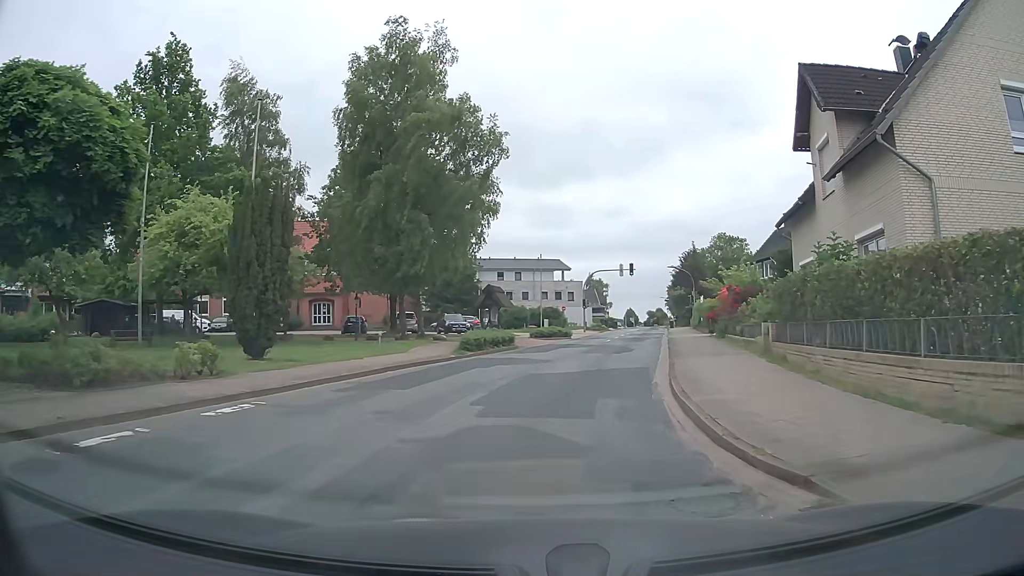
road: tertiary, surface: asphalt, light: Day
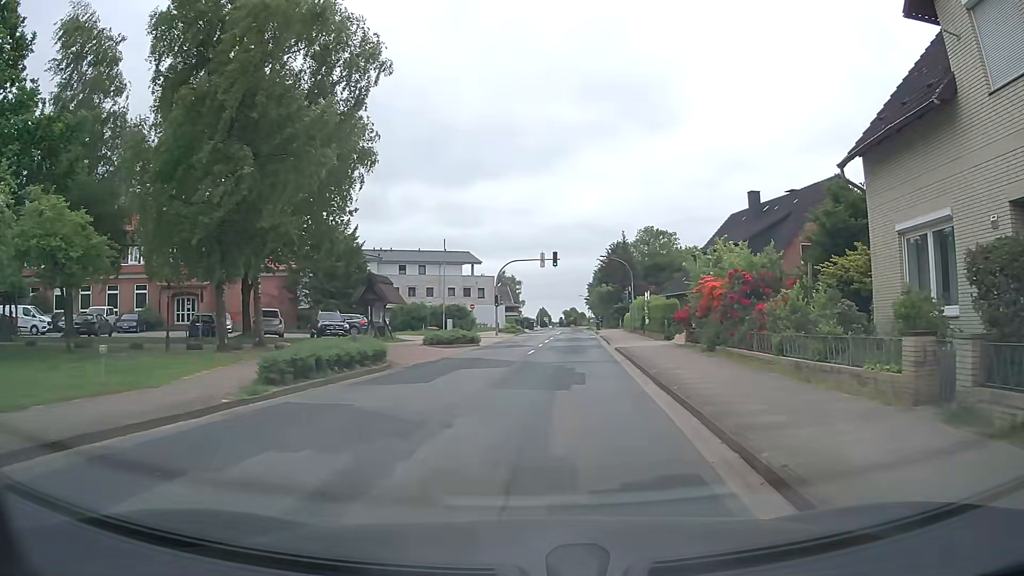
(+0.5, +11.8) m; +7°
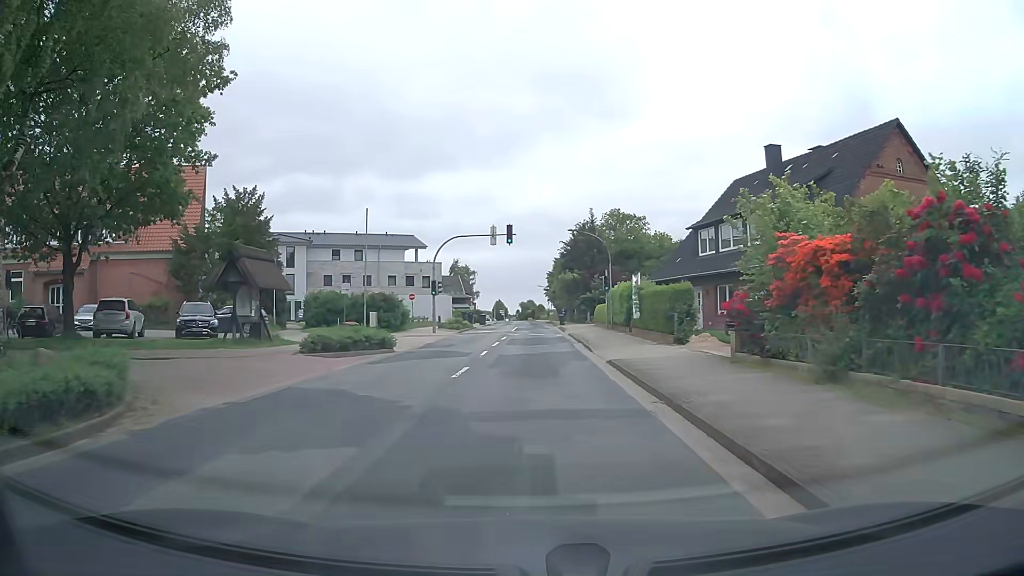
(+0.7, +12.1) m; +4°
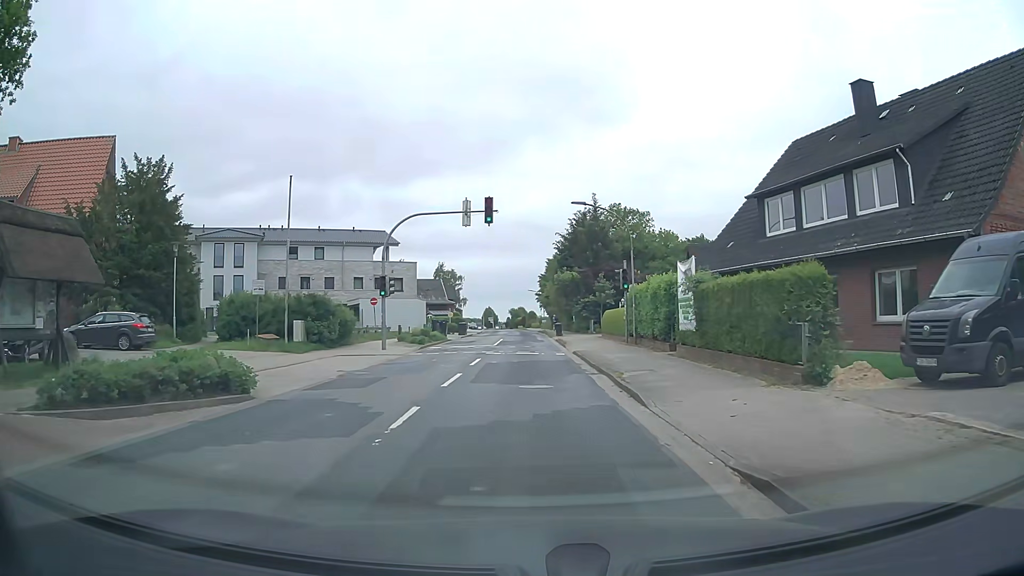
(+0.2, +11.9) m; 0°
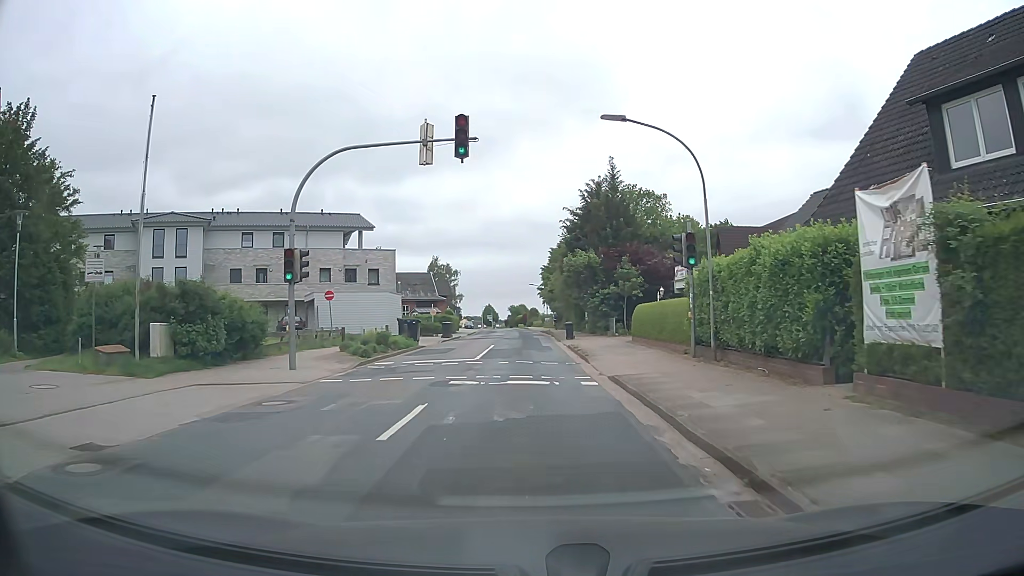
(+0.2, +11.9) m; -1°
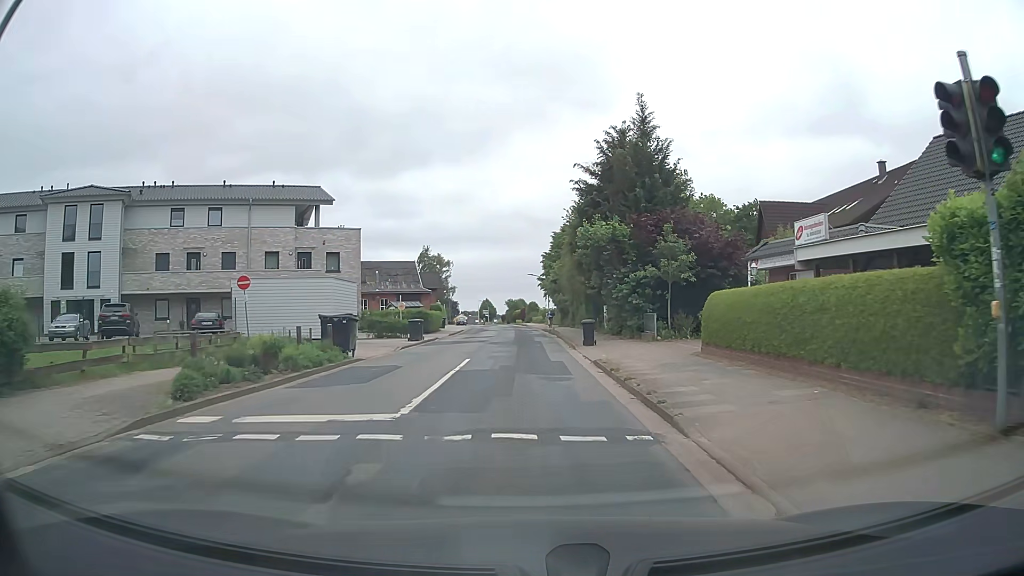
(+0.4, +12.3) m; +2°
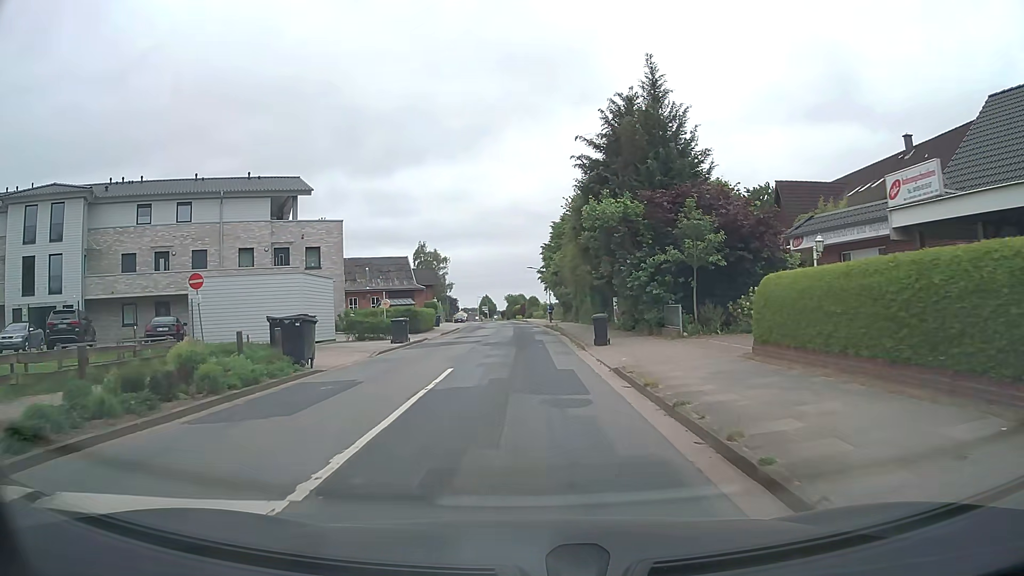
(0.0, +4.2) m; 0°
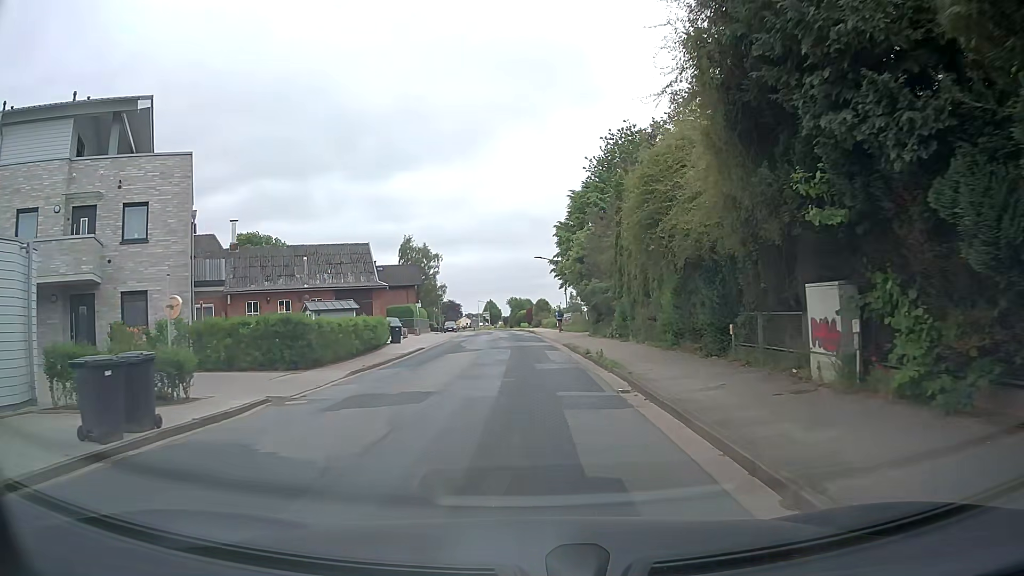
(-0.1, +21.8) m; 0°
(0, +10) (0, +20) (-1, +30) (-1, +40) (-2, +50) (-3, +60) (-4, +70) (-5, +80) (-6, +90) (-7, +100) m
